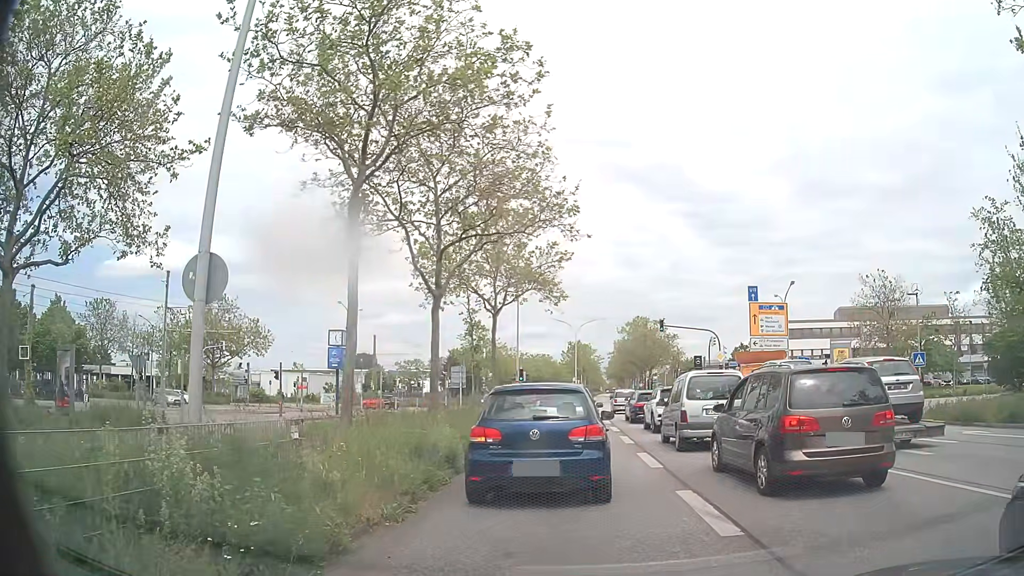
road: primary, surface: asphalt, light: Day
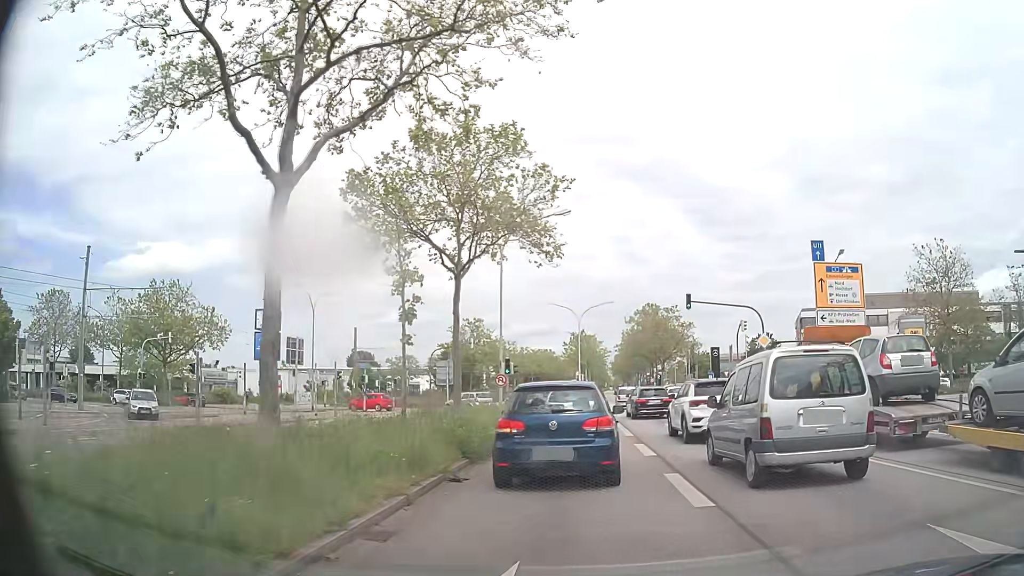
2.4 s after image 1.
(-0.2, +11.1) m; -2°
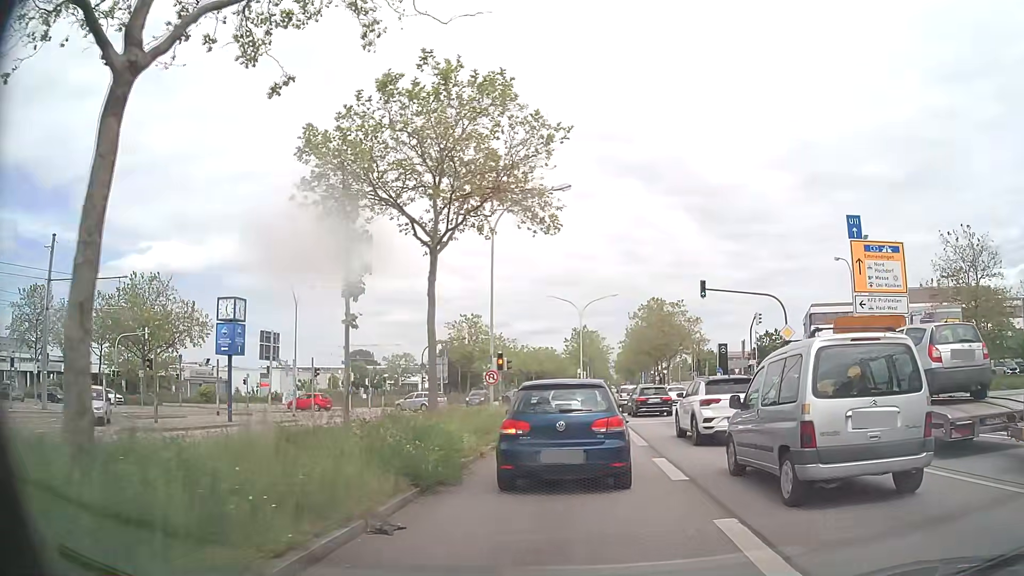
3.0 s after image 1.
(0.0, +3.9) m; -1°
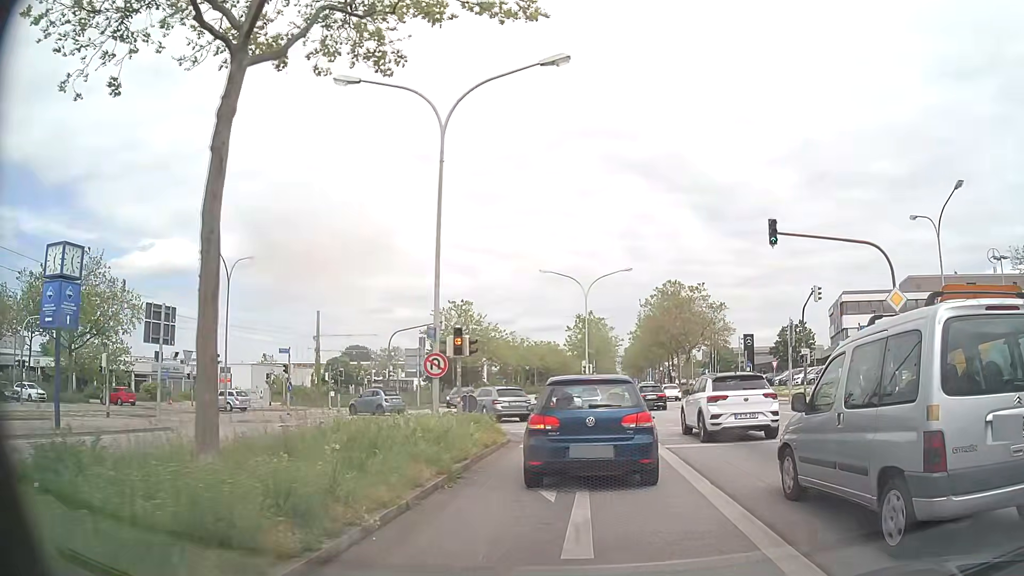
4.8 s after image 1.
(+0.2, +11.4) m; +1°
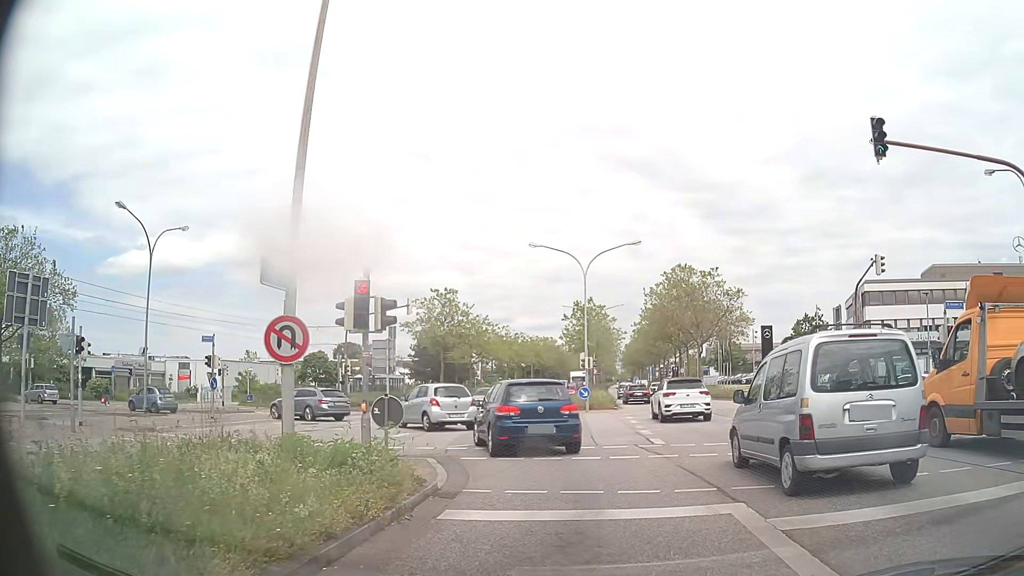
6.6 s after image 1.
(0.0, +8.1) m; 0°
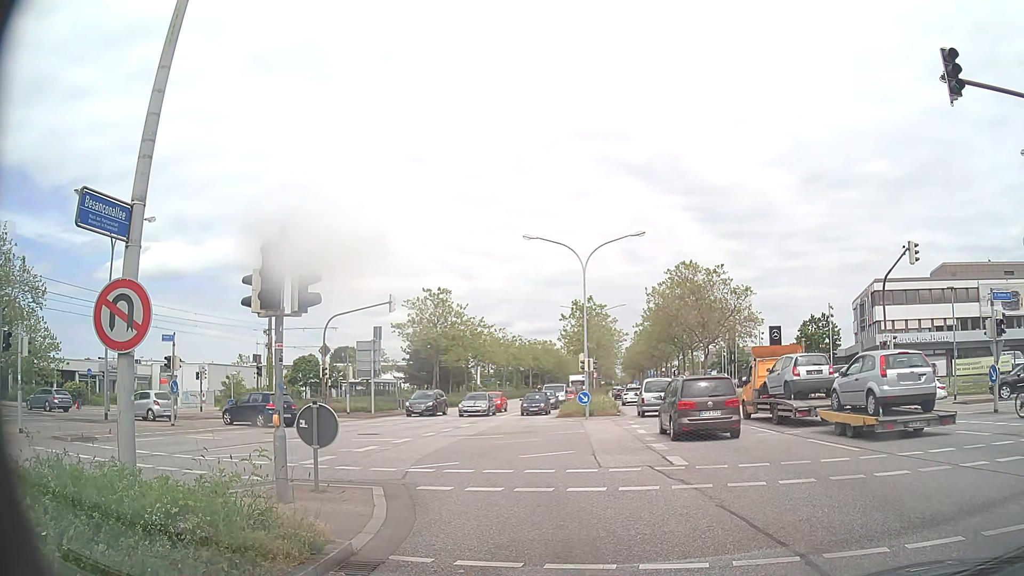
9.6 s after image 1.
(0.0, +3.1) m; +1°
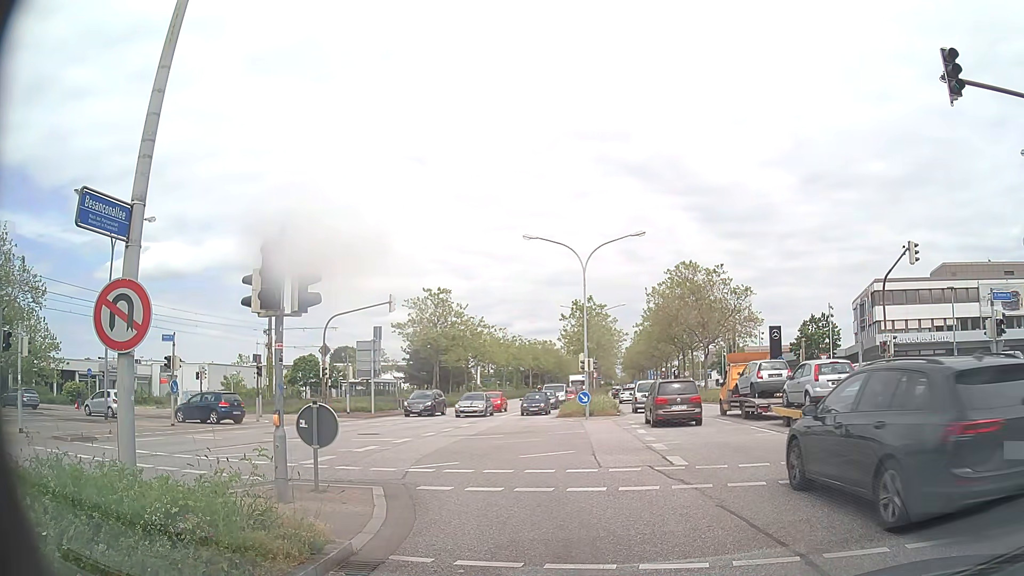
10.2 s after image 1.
(0.0, 0.0) m; 0°
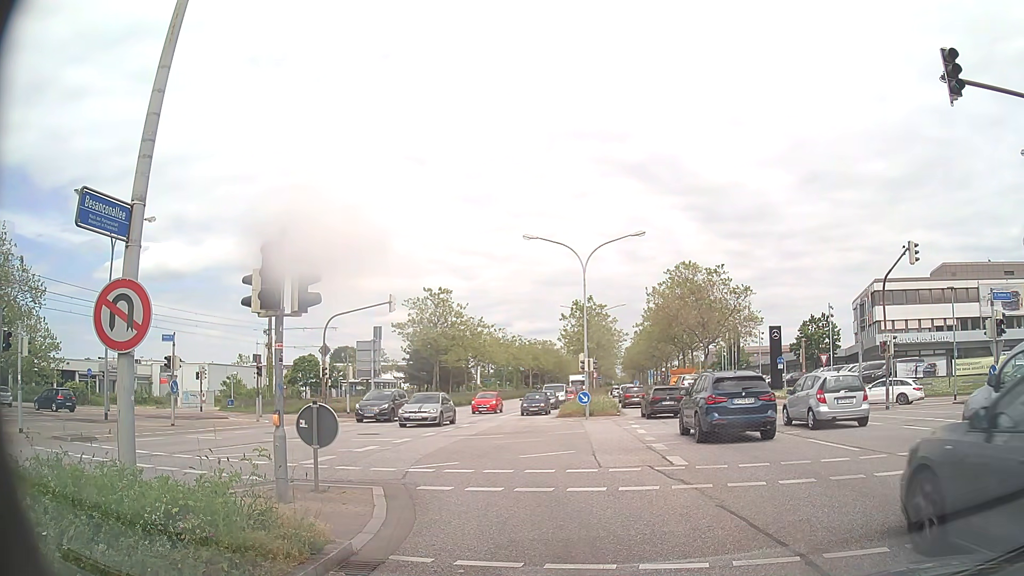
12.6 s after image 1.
(0.0, 0.0) m; 0°
(-1, +10) (-5, +19) (-12, +26) (-21, +30) (-31, +32) (-40, +34) (-50, +35) (-60, +36) (-70, +36) (-80, +36) m
